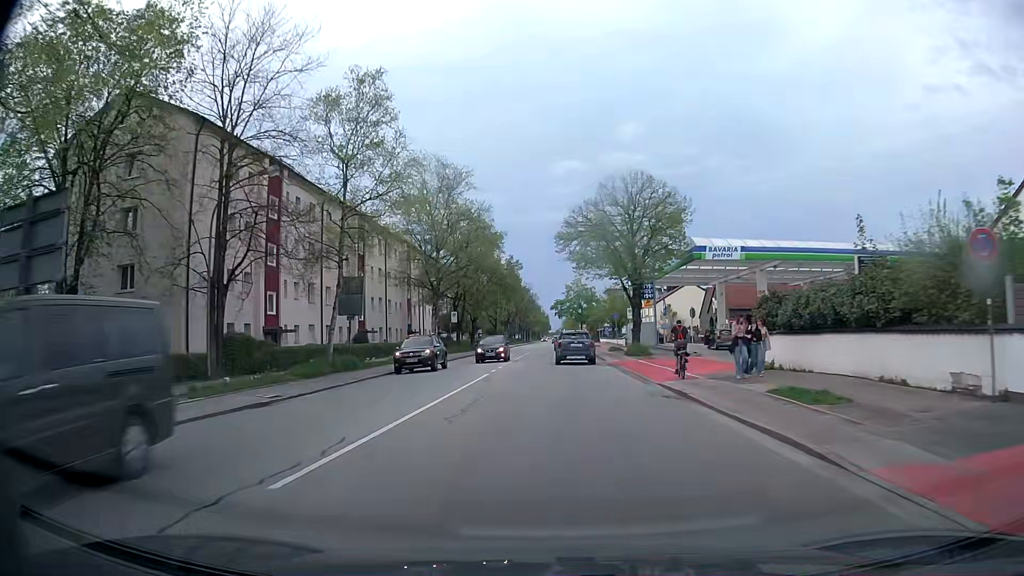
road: secondary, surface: asphalt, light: Day
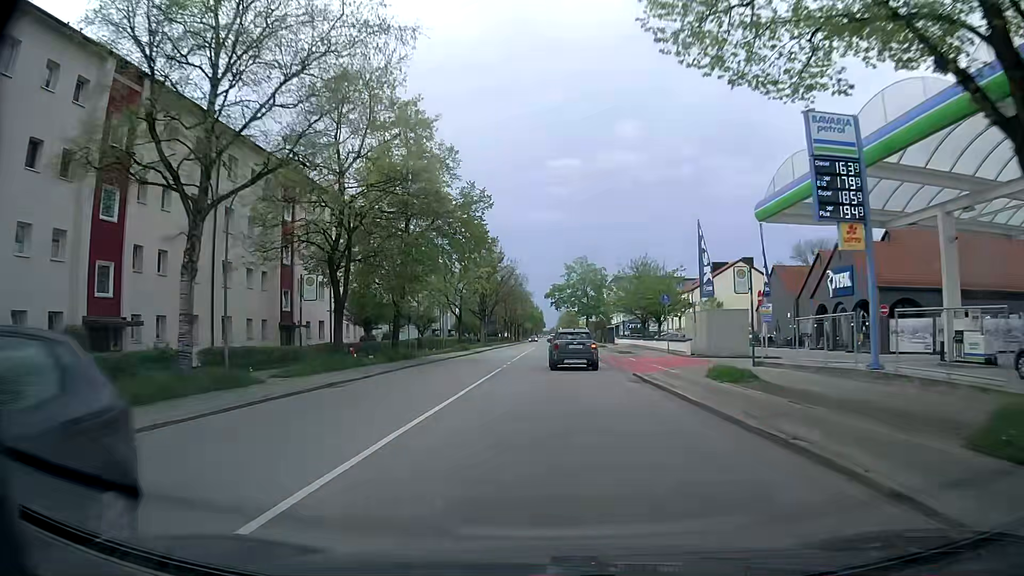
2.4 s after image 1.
(+0.1, +34.8) m; 0°
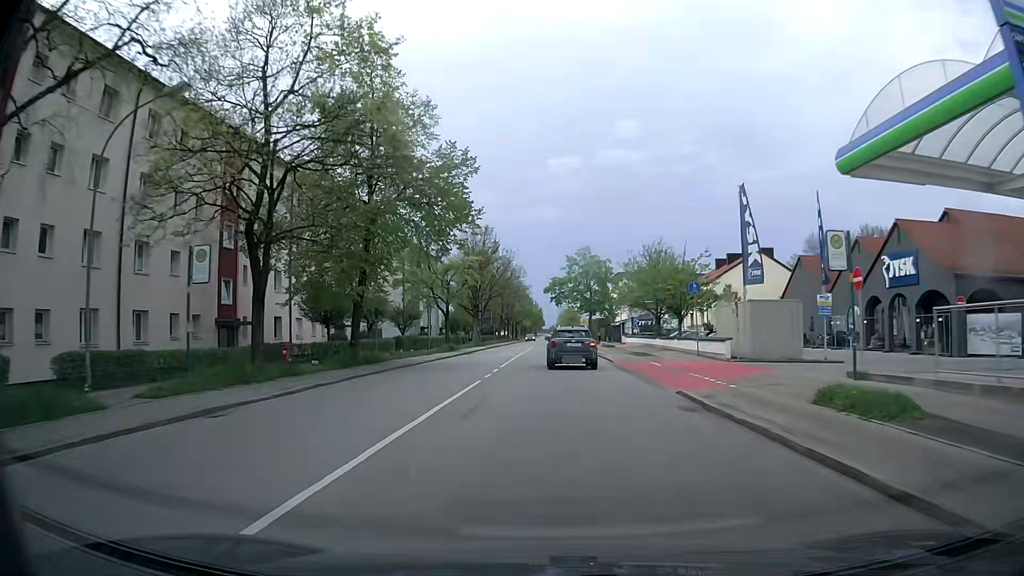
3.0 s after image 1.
(0.0, +8.1) m; 0°
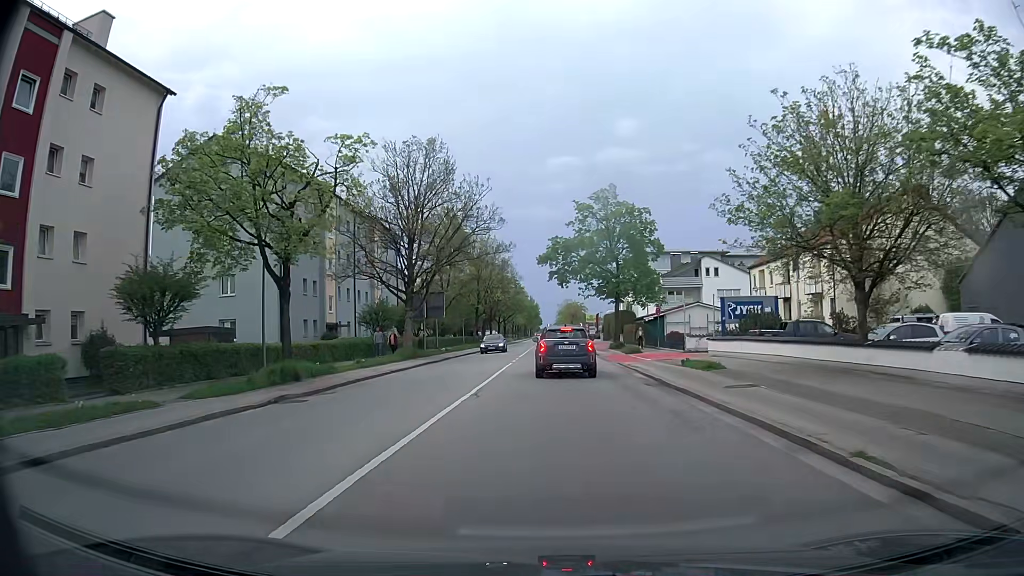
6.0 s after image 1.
(+0.4, +34.9) m; 0°
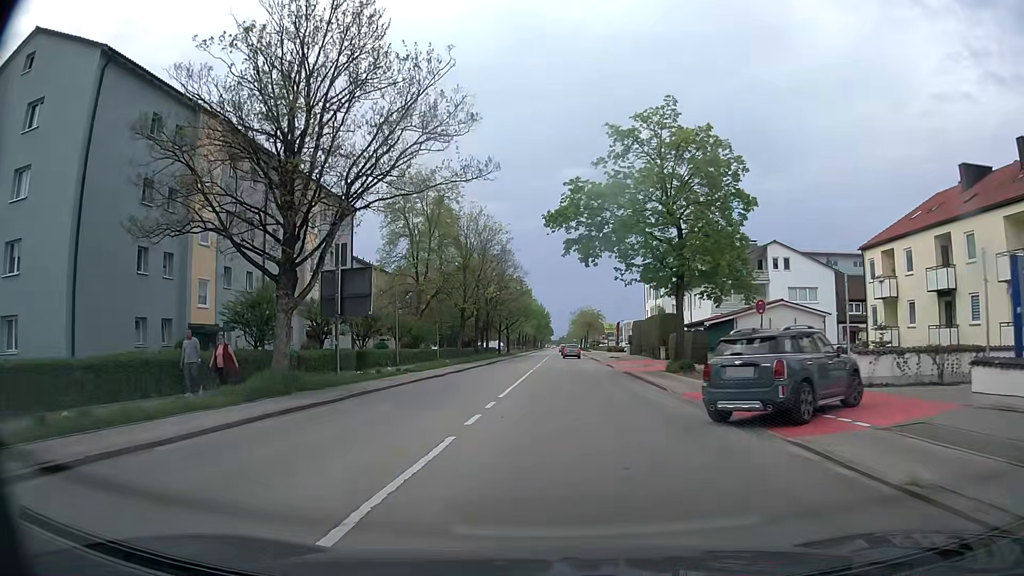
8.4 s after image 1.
(0.0, +21.0) m; -1°
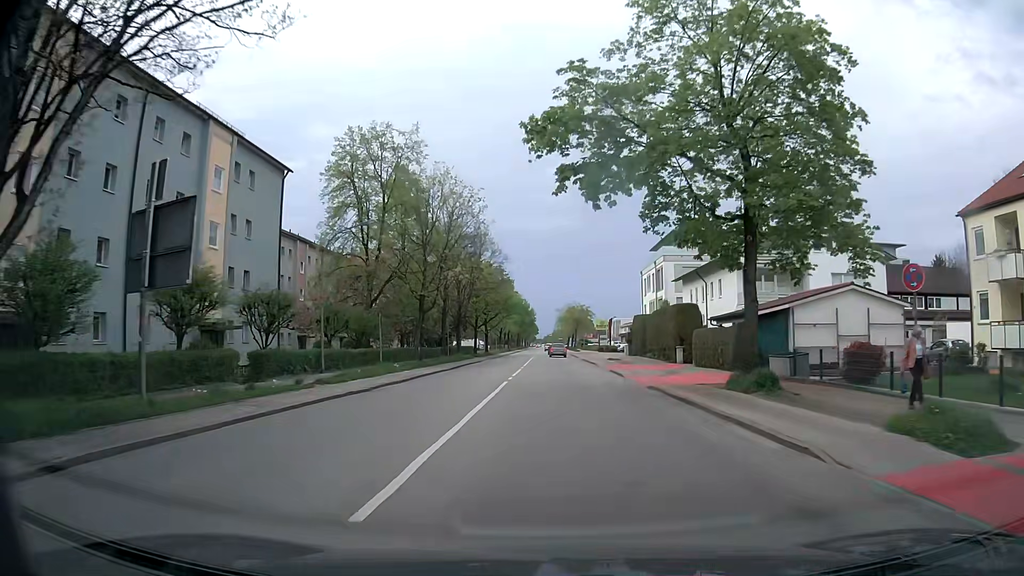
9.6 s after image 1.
(+0.1, +12.8) m; +1°
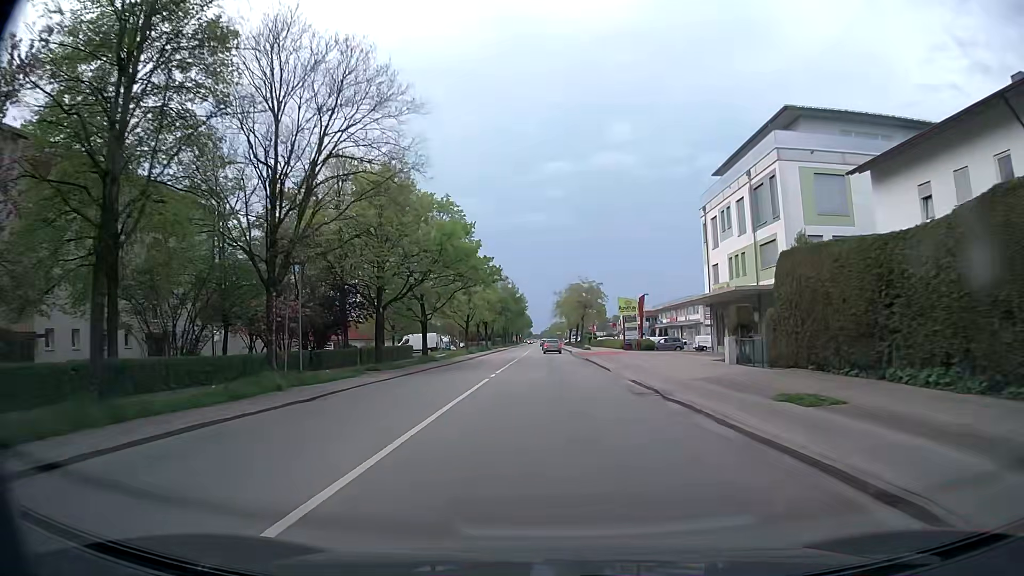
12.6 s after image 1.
(+0.4, +42.3) m; 0°
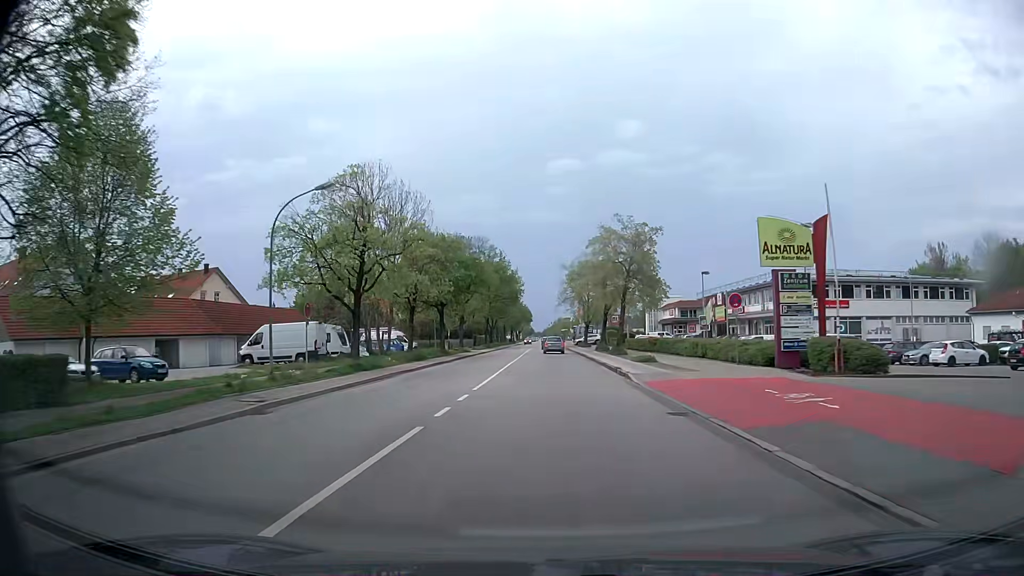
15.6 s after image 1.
(-0.4, +44.3) m; 0°
(0, +10) (0, +20) (0, +30) (0, +40) (0, +50) (0, +60) (0, +70) (0, +80) (0, +90) (0, +100) m
